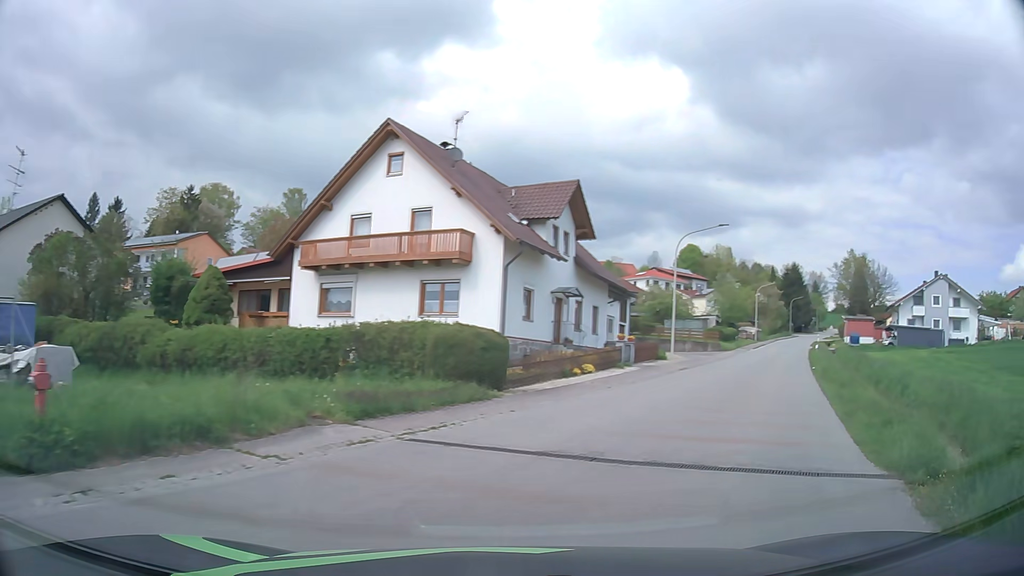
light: Day
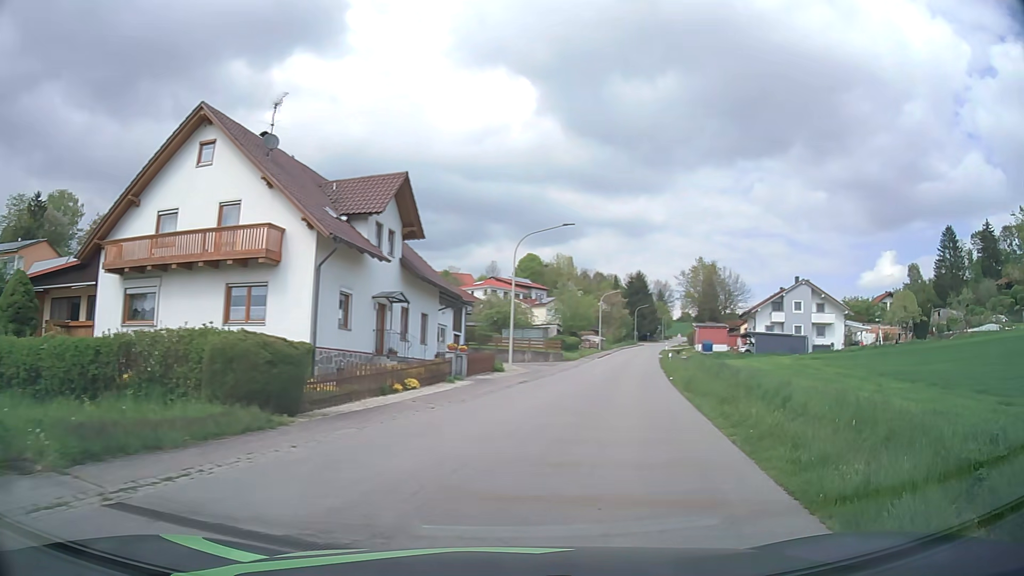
(+0.5, +3.3) m; +15°
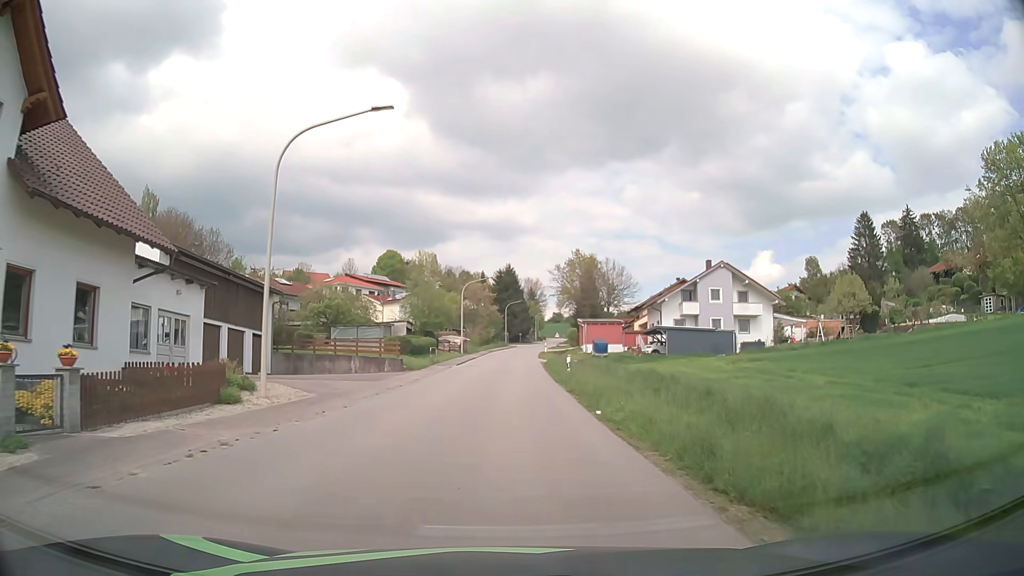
(+3.0, +17.3) m; +12°
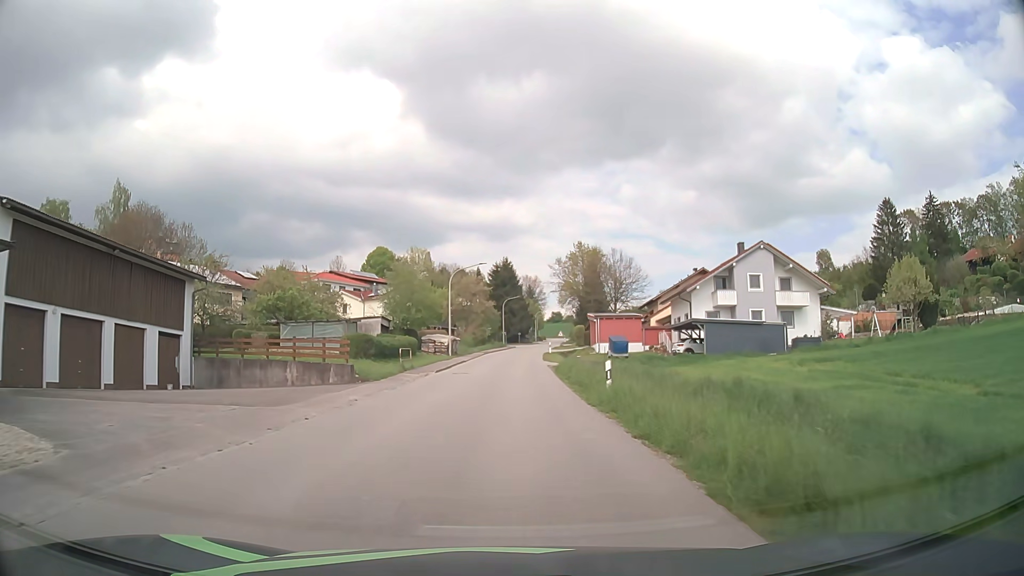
(0.0, +11.7) m; 0°
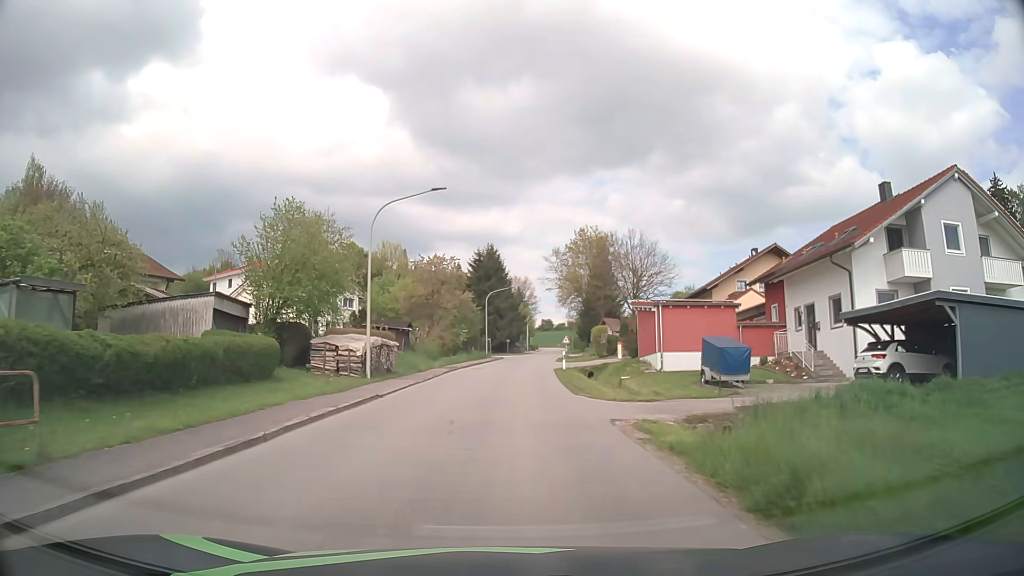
(+0.2, +28.4) m; +1°
